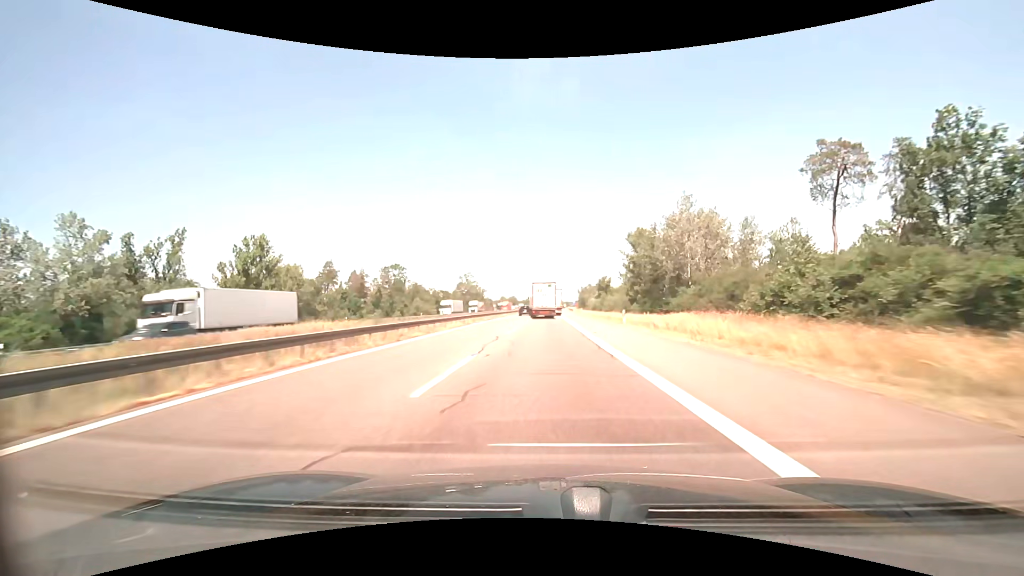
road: motorway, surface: asphalt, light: Day
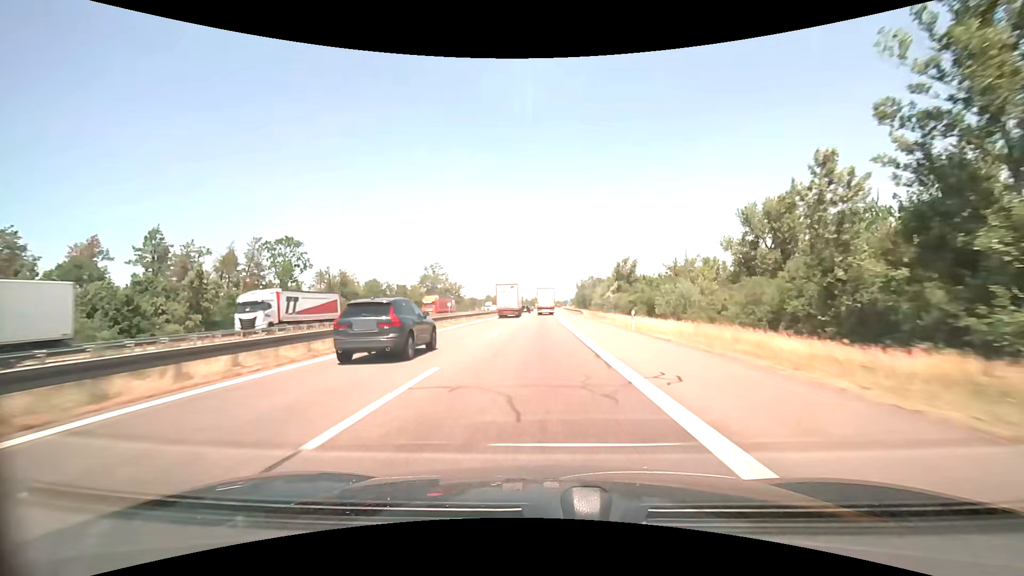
(+0.6, +56.7) m; +1°
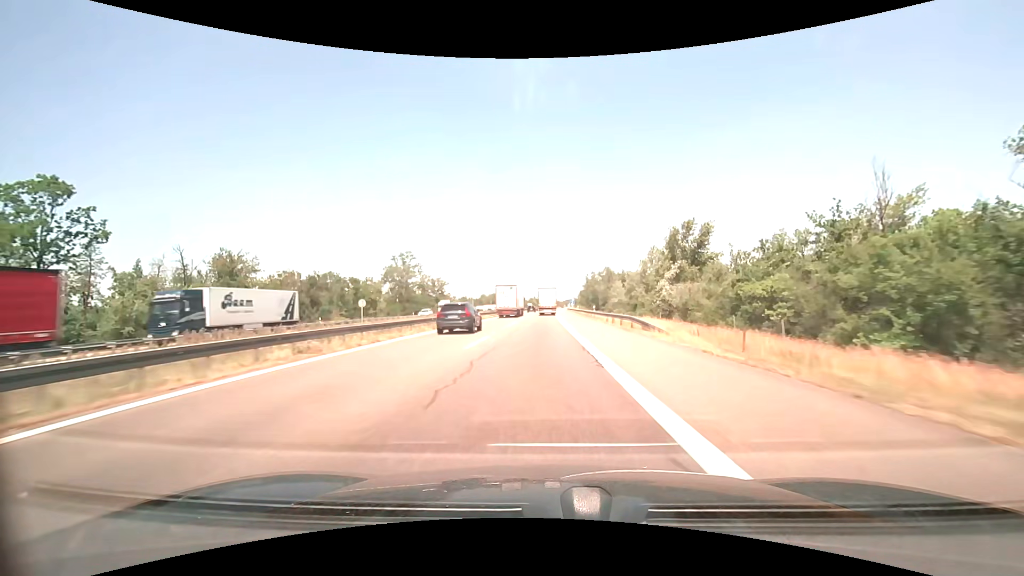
(0.0, +42.9) m; 0°
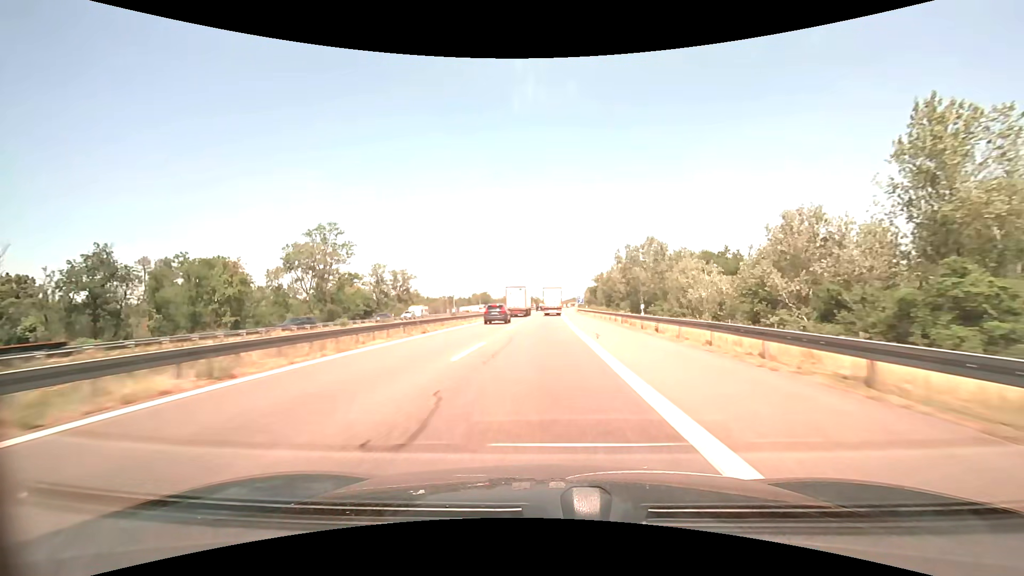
(0.0, +57.3) m; 0°
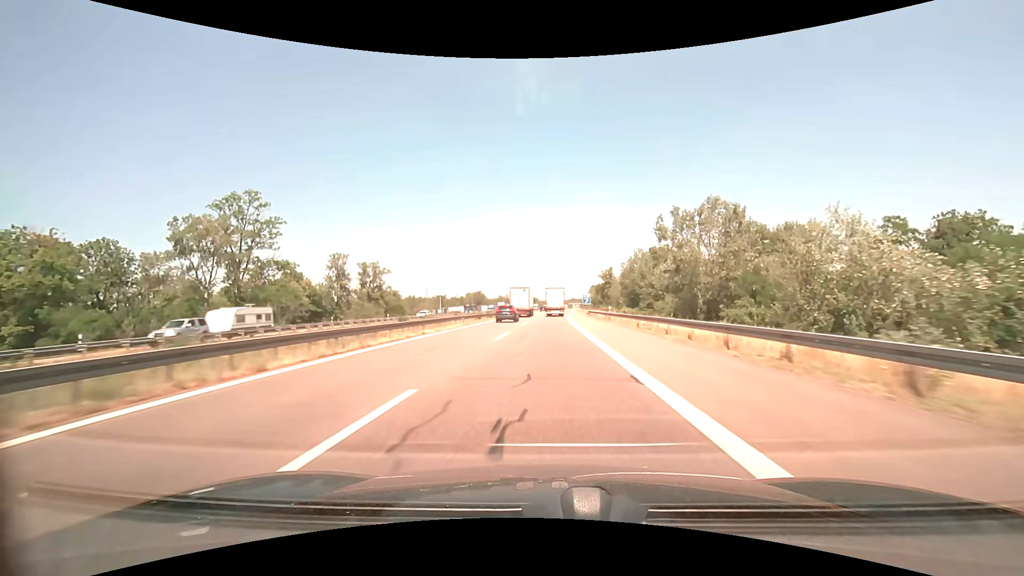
(0.0, +28.7) m; 0°
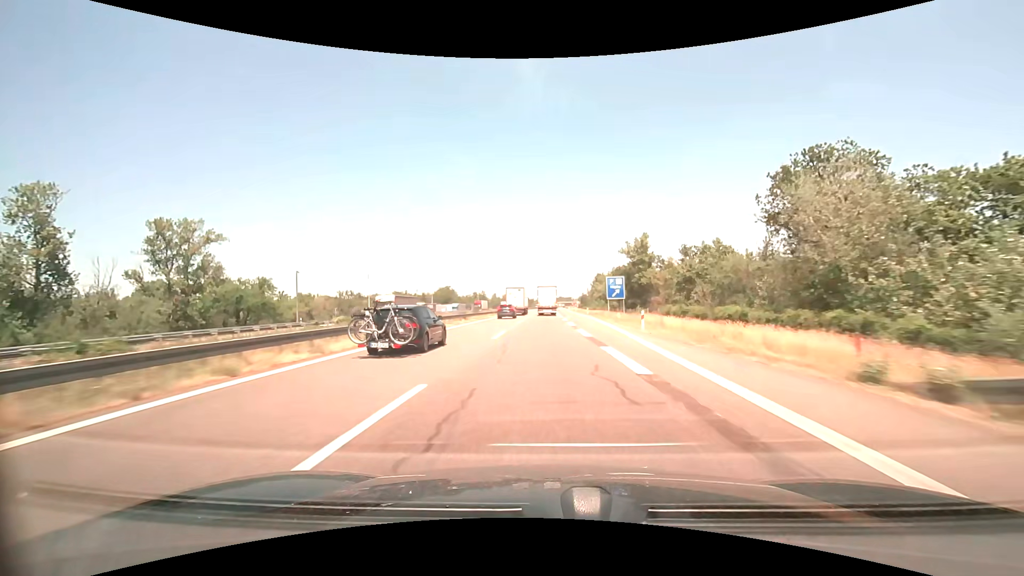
(+1.1, +71.7) m; +2°
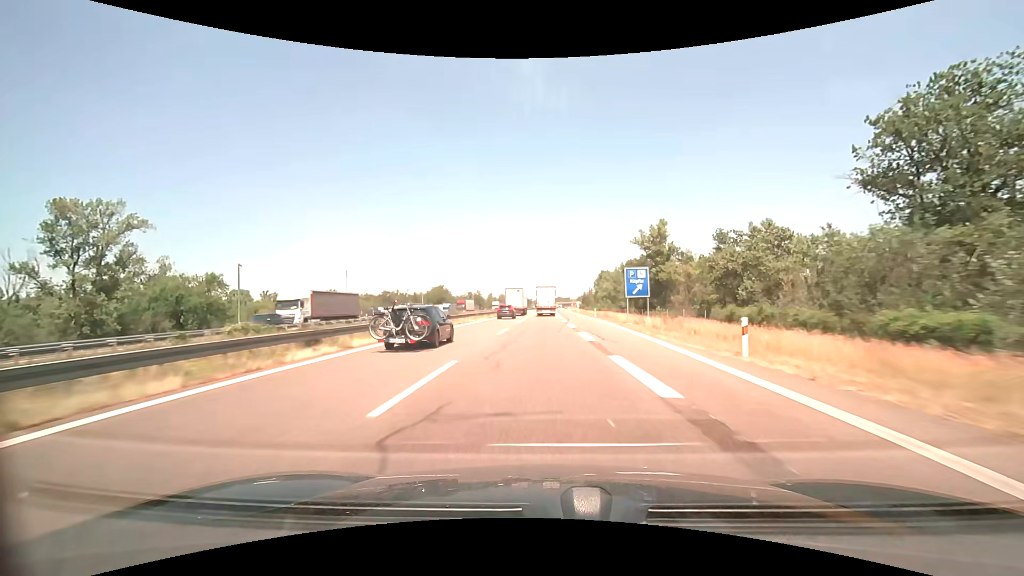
(0.0, +14.4) m; 0°
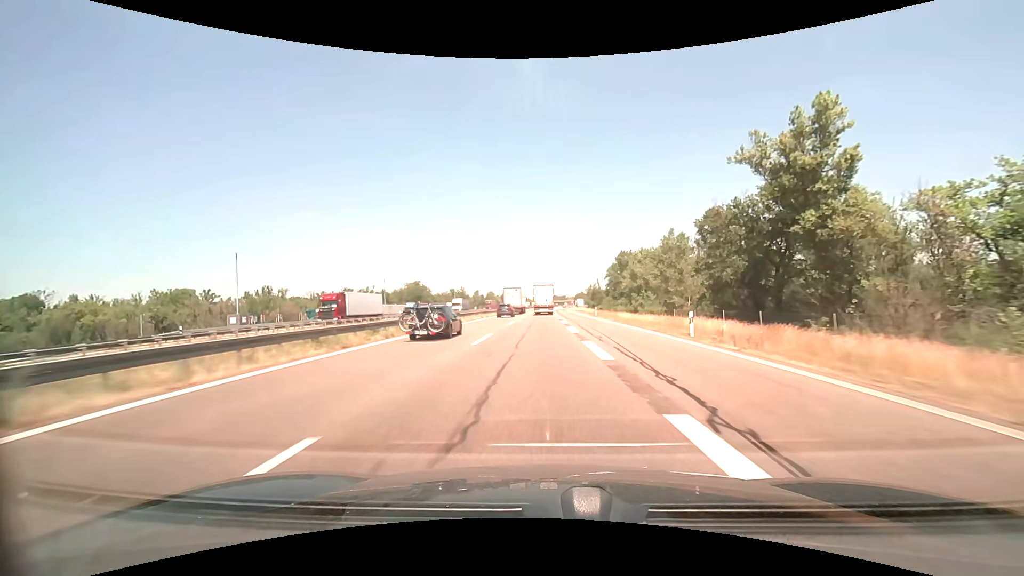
(+0.2, +43.1) m; 0°
(0, +10) (0, +20) (0, +30) (0, +40) (0, +50) (0, +60) (0, +70) (+1, +80) (+1, +90) (+1, +100) m
